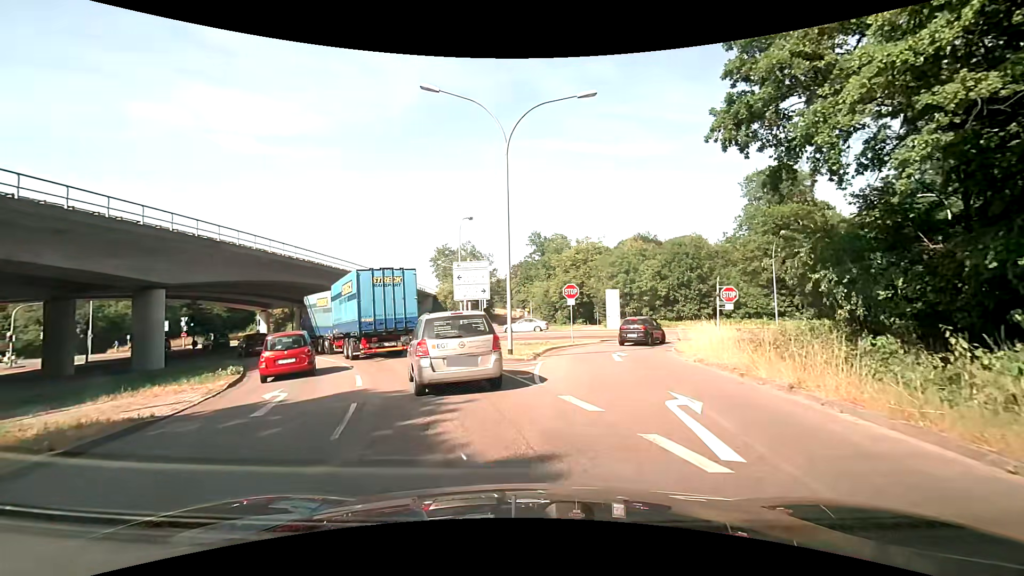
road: trunk_link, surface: asphalt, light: Day
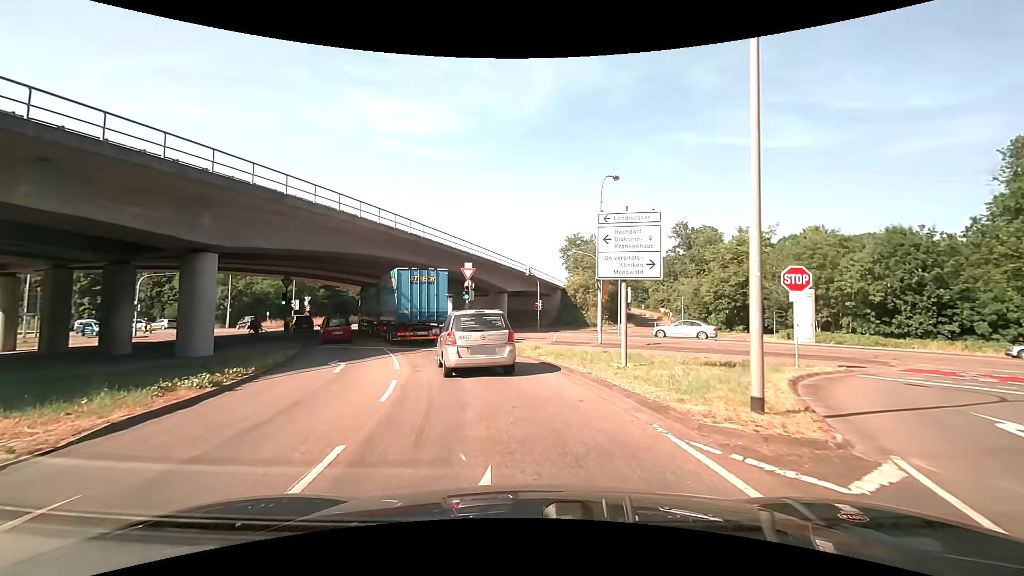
(-1.2, +10.7) m; -13°
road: secondary_link
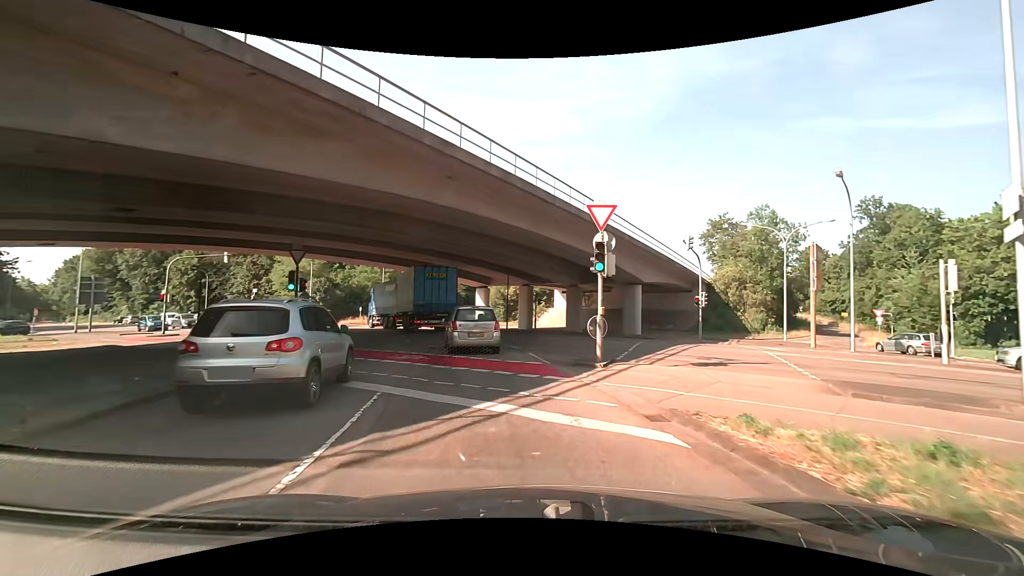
(-2.1, +16.3) m; -12°
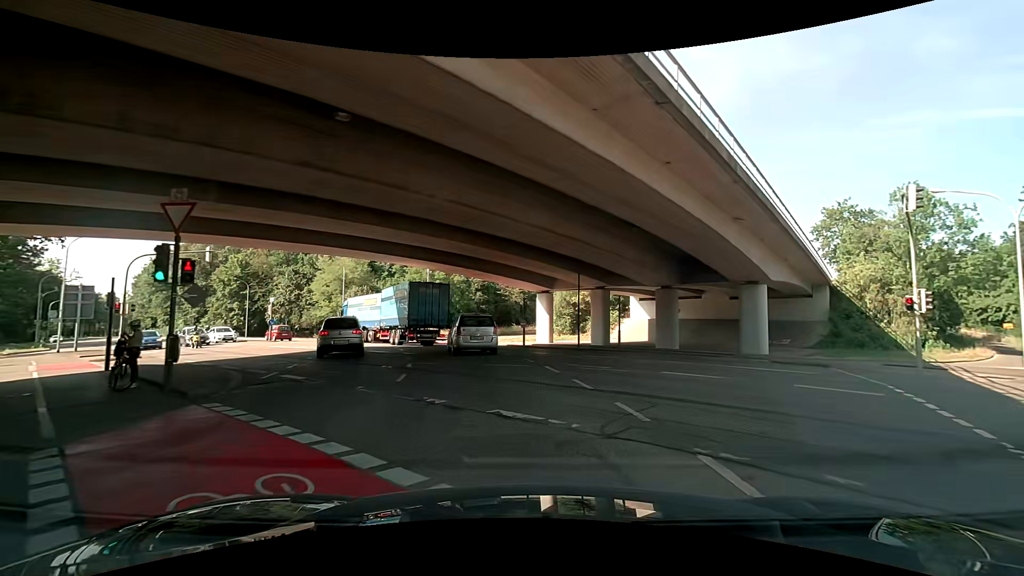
(-1.0, +11.8) m; -8°
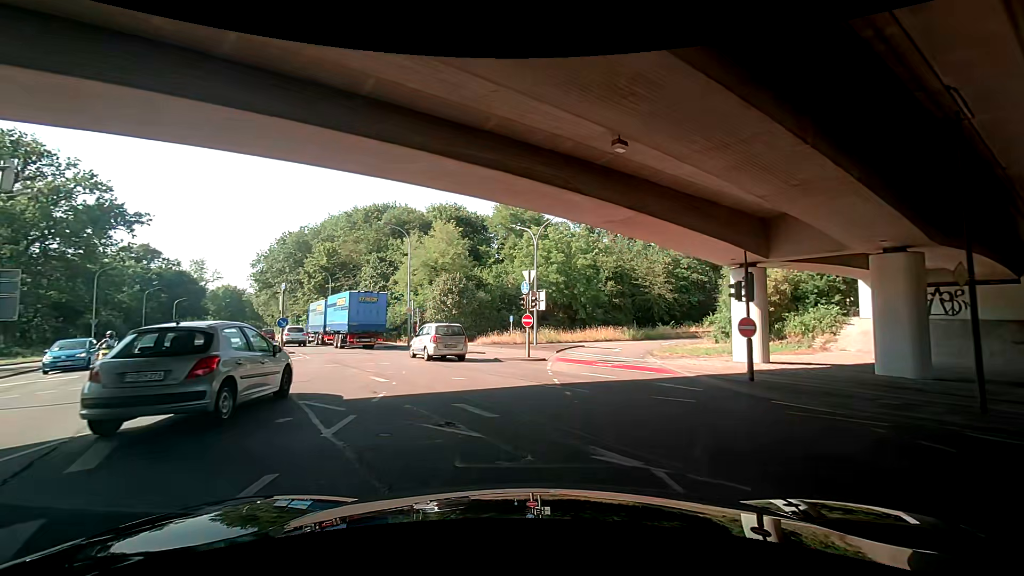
(-1.9, +20.9) m; -11°
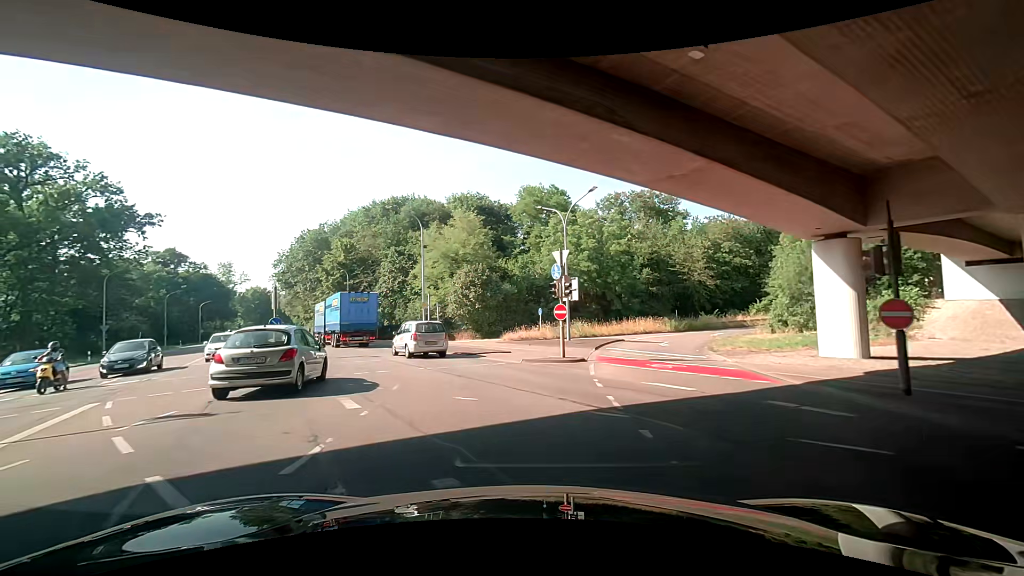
(-0.2, +4.5) m; -4°
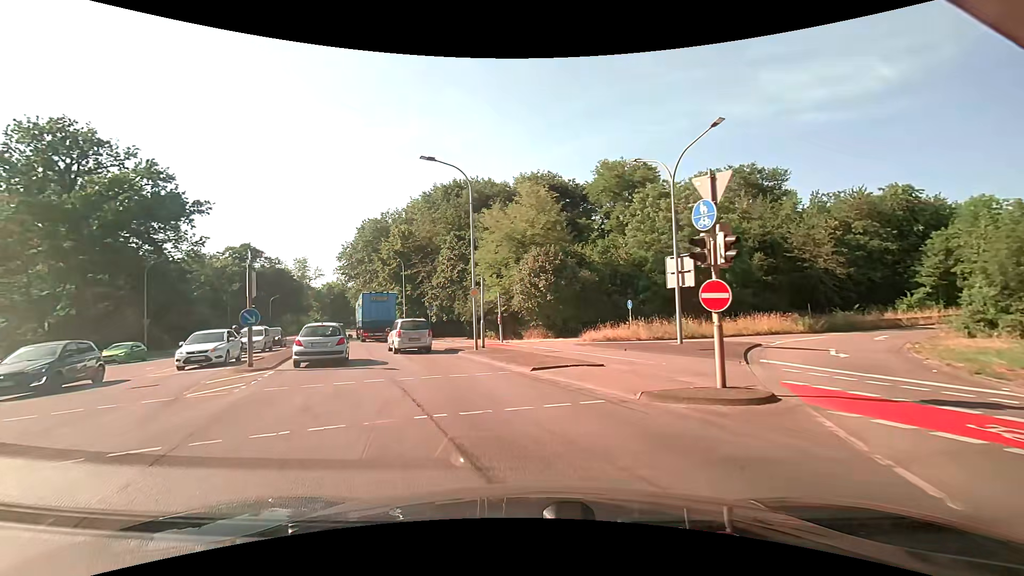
(-0.8, +9.2) m; -9°
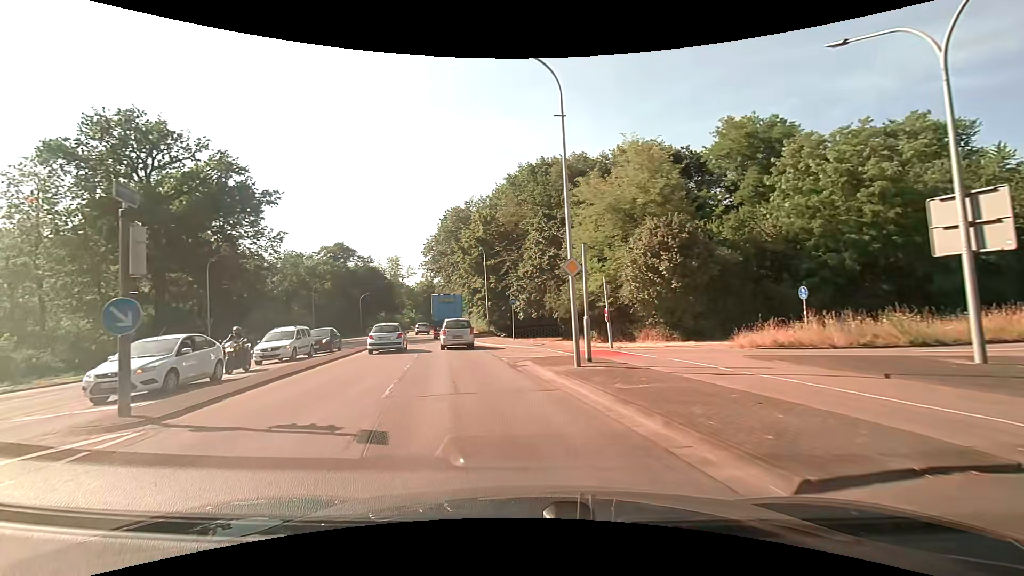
(-0.9, +9.6) m; -13°
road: secondary
(-1, +10) (-2, +20) (-4, +30) (-5, +40) (-7, +49) (-8, +59) (-10, +69) (-11, +79) (-13, +89) (-14, +99) m
